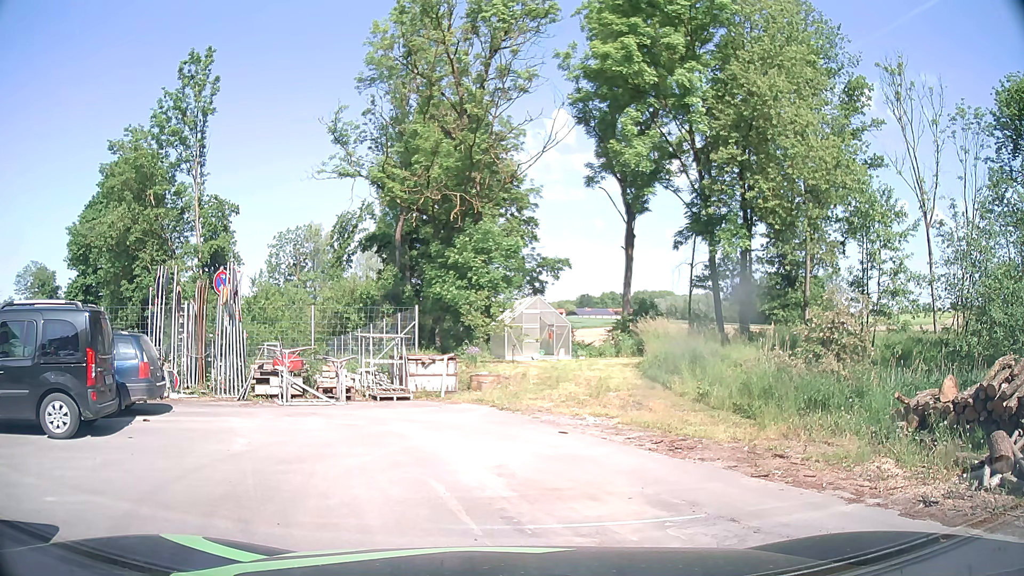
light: Day
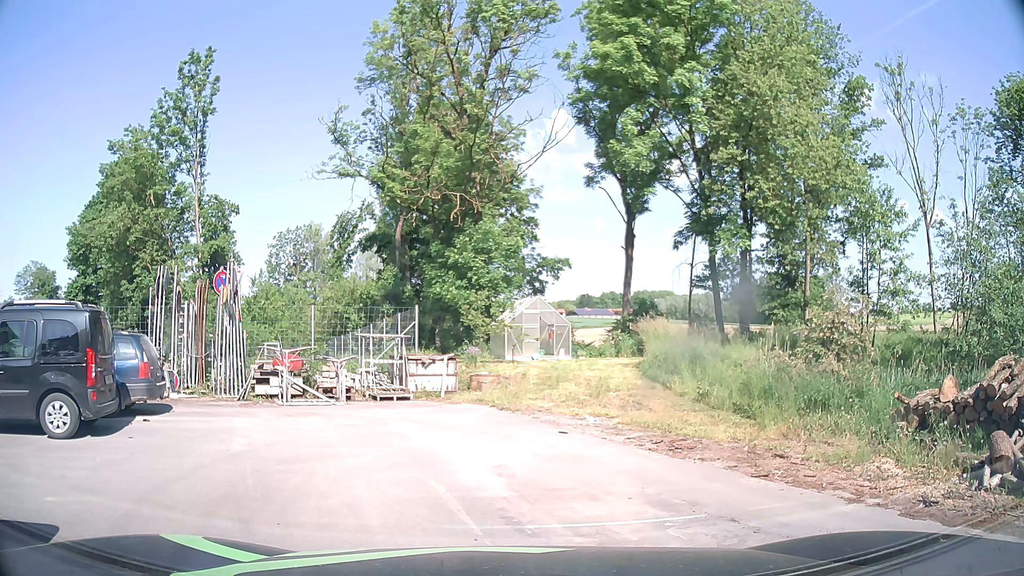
(0.0, 0.0) m; 0°
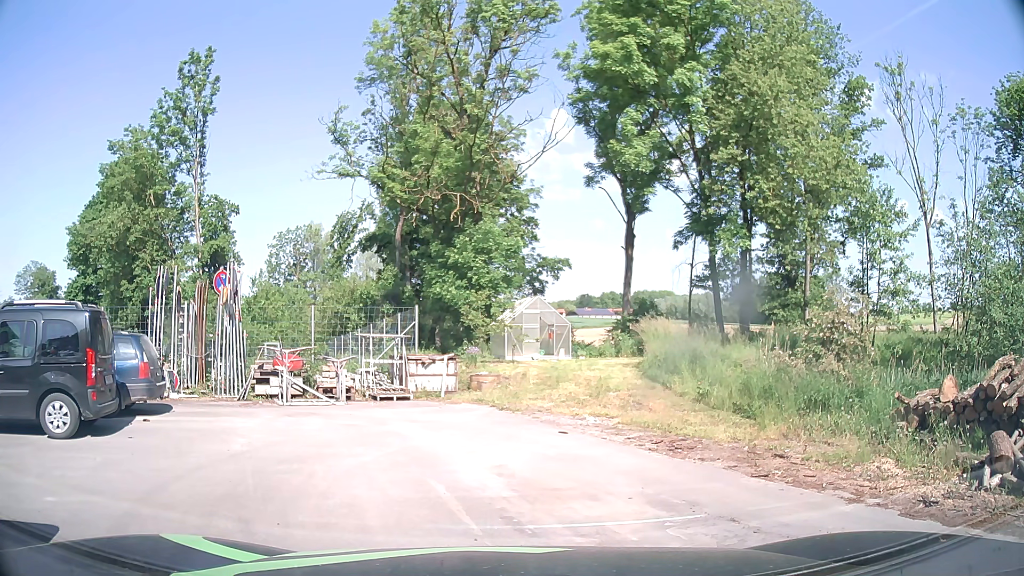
(0.0, 0.0) m; 0°
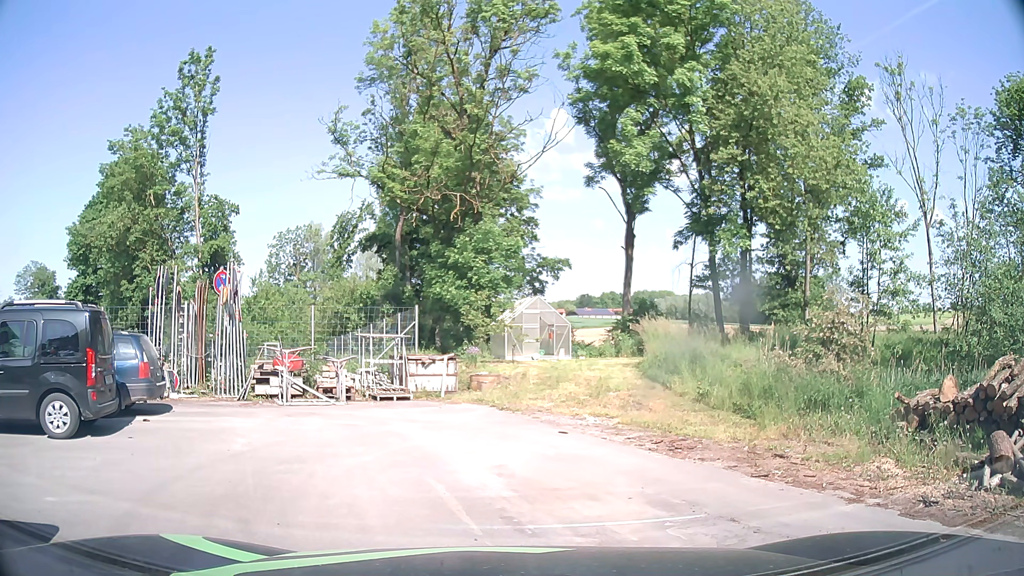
(0.0, 0.0) m; 0°
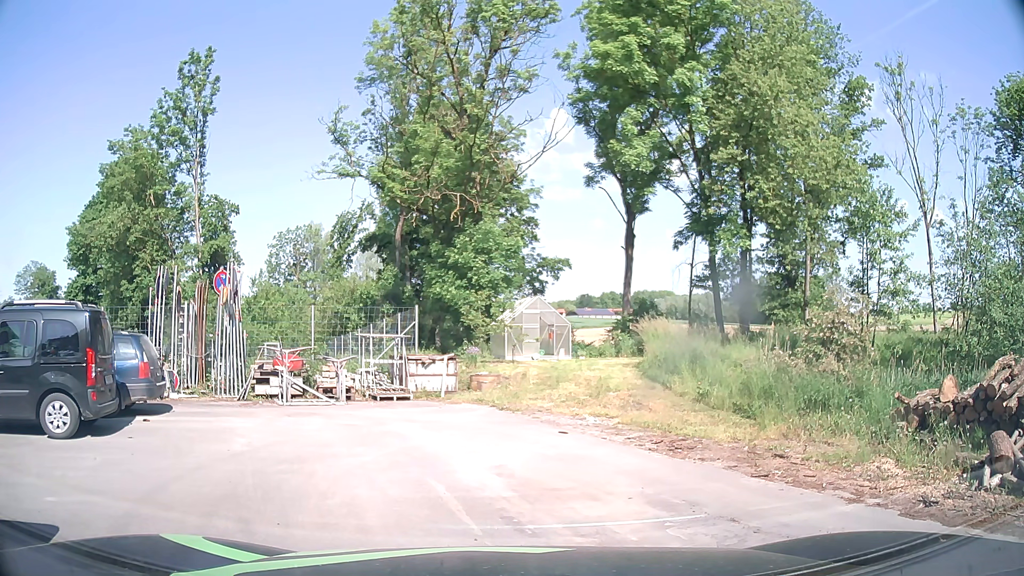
(0.0, 0.0) m; 0°
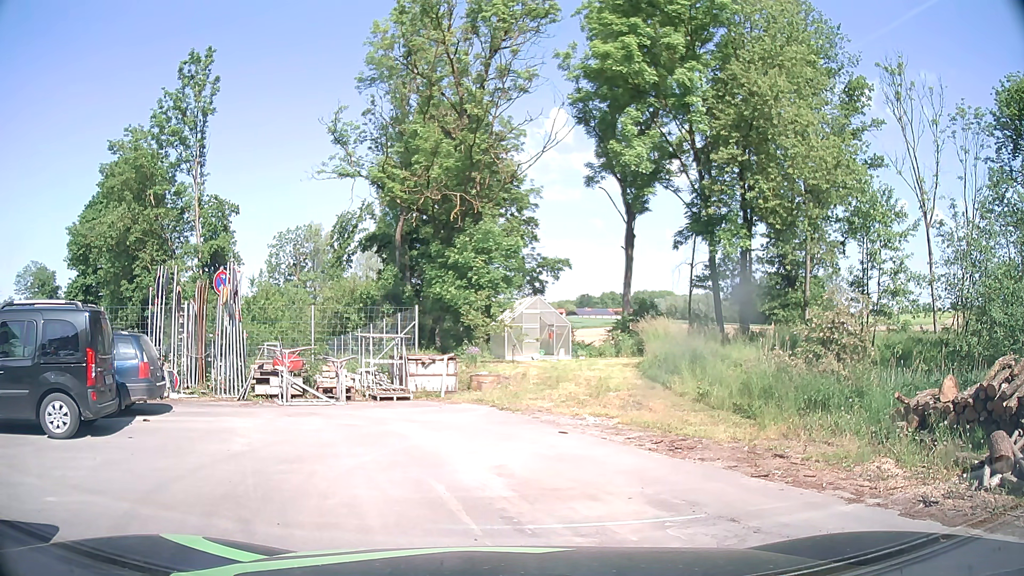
(0.0, 0.0) m; 0°
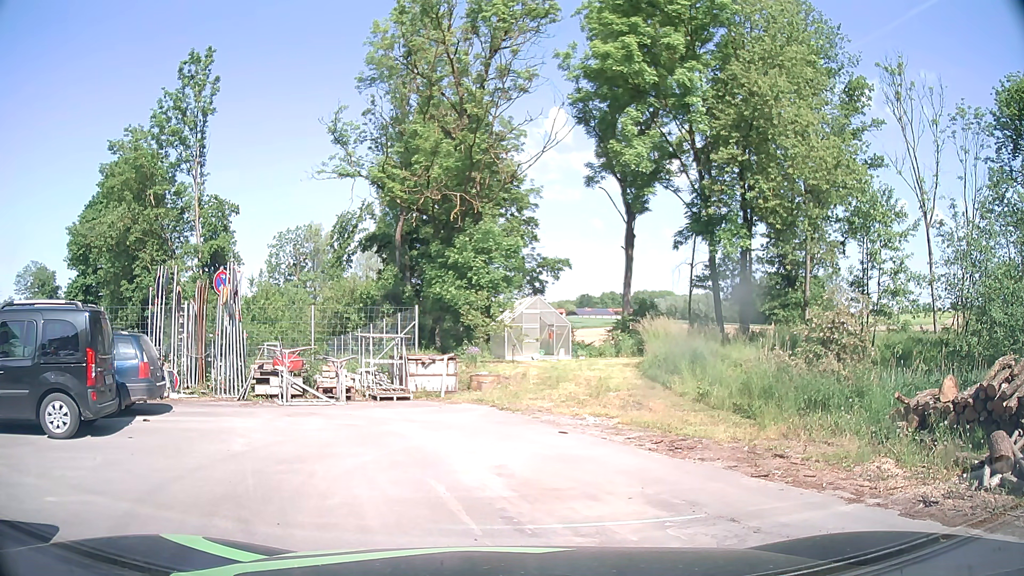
(0.0, 0.0) m; 0°
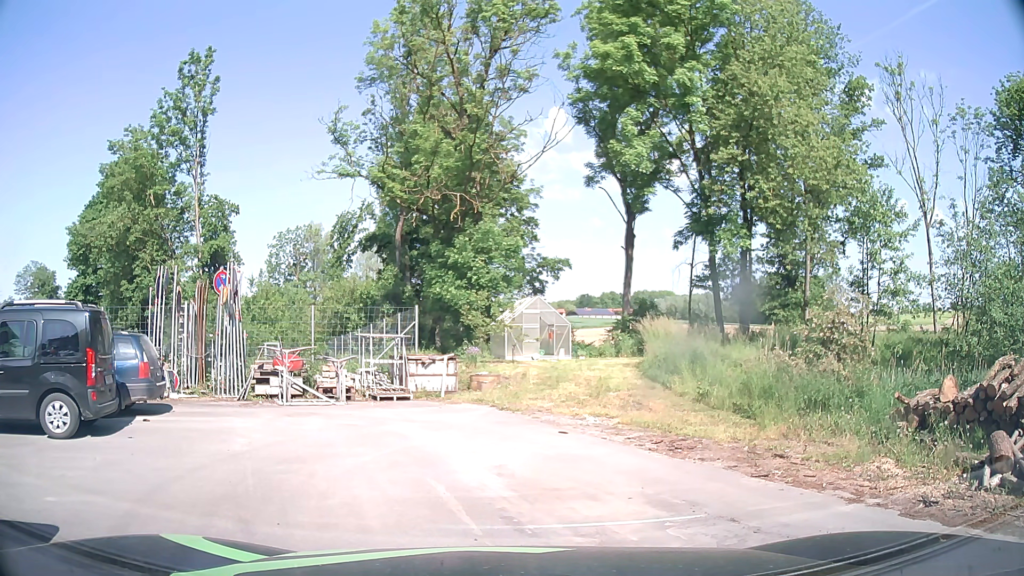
(0.0, 0.0) m; 0°
